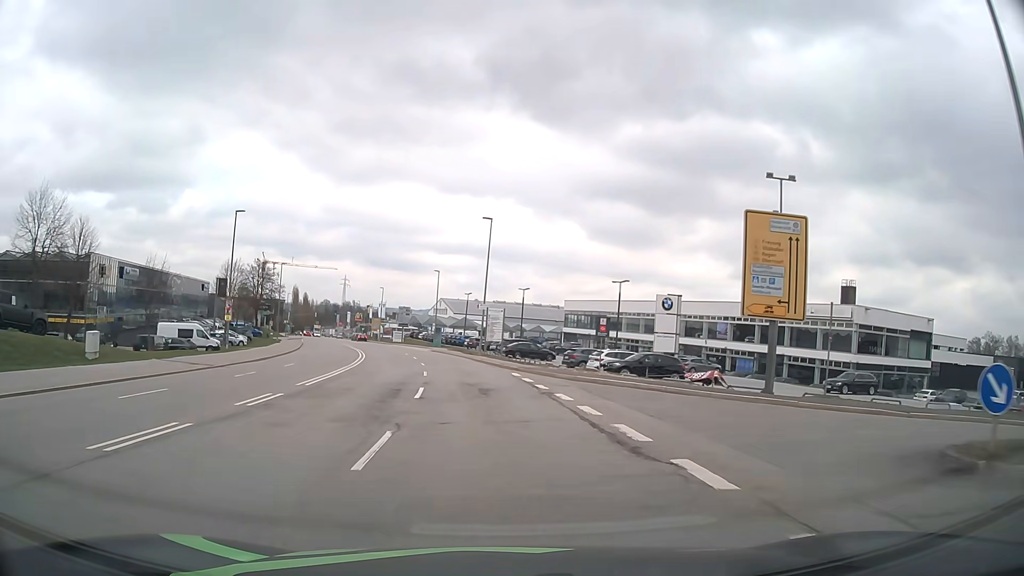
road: secondary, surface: asphalt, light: Day
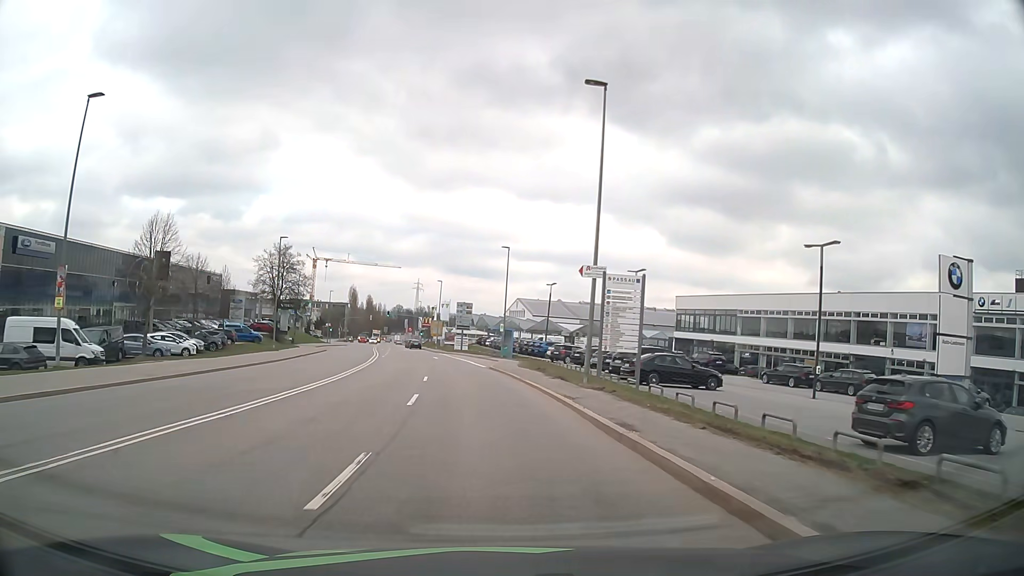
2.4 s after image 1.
(-1.6, +28.3) m; -7°
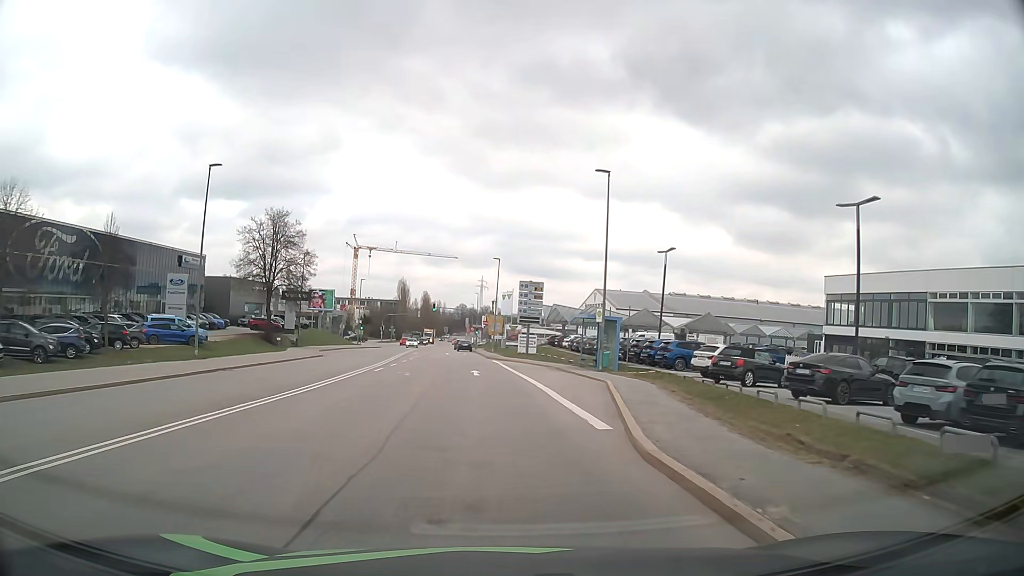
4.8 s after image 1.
(-1.5, +27.9) m; -6°
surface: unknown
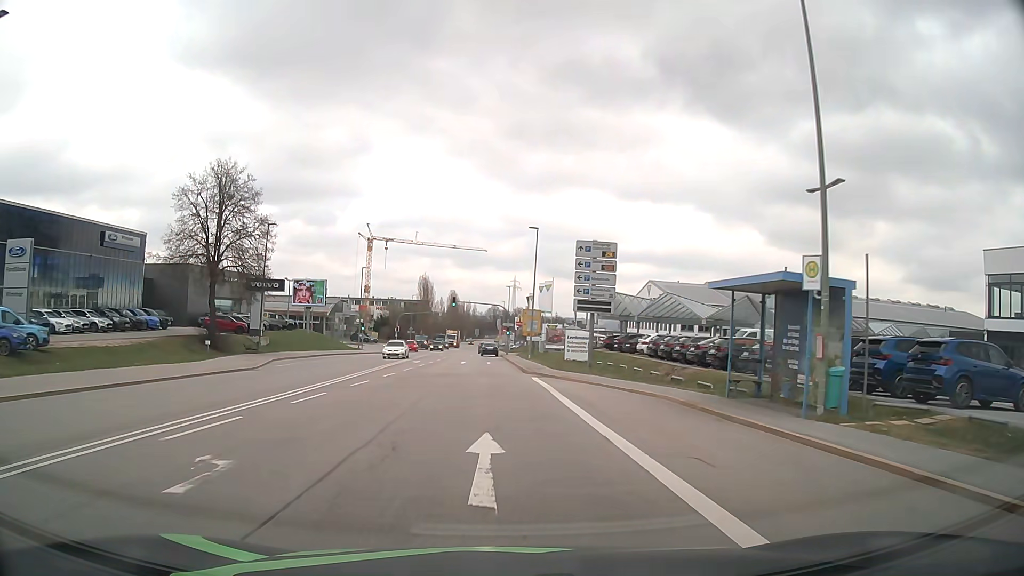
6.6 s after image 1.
(-0.5, +21.6) m; -3°
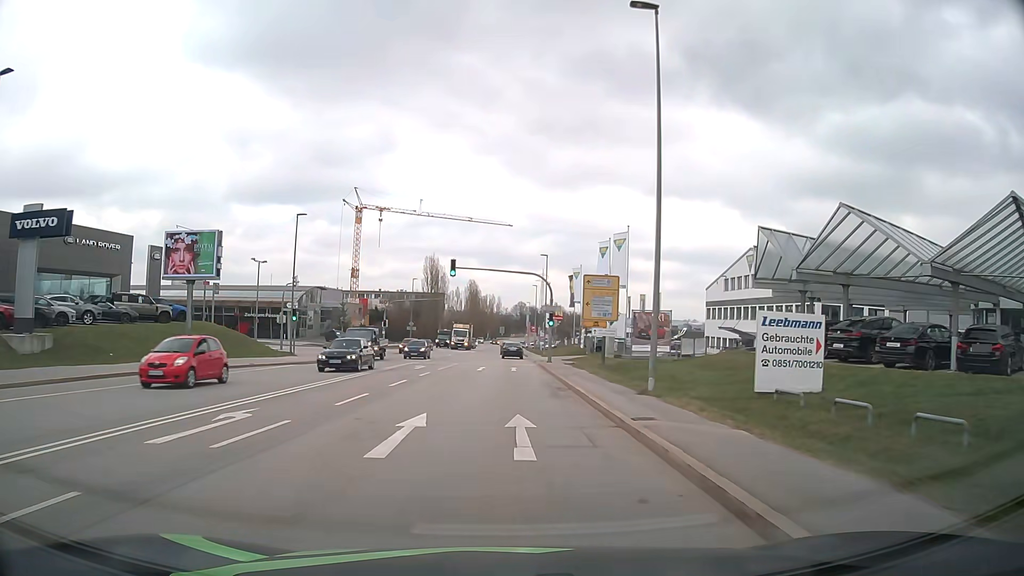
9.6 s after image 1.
(-0.7, +36.4) m; -2°
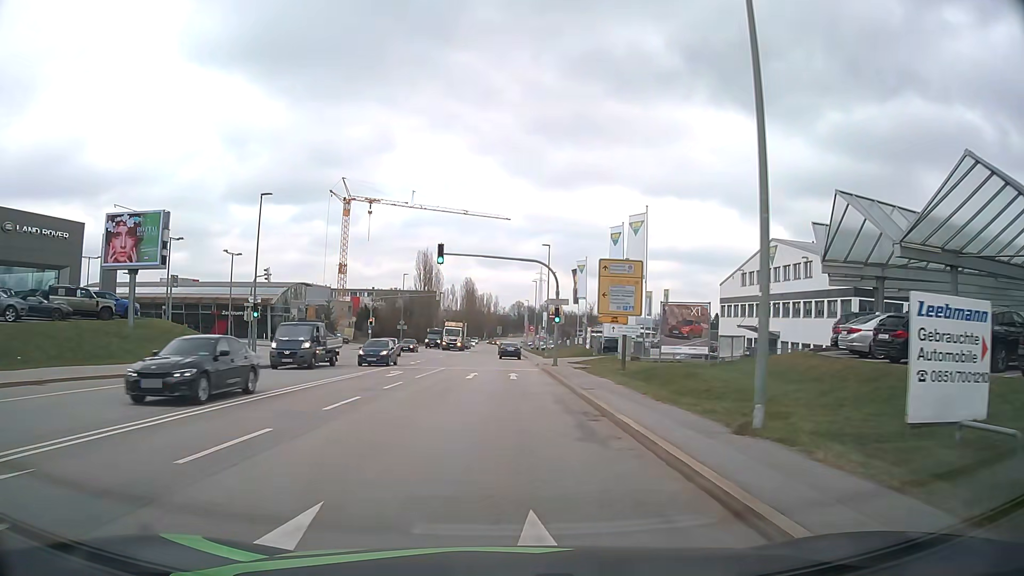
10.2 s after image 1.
(0.0, +7.2) m; 0°
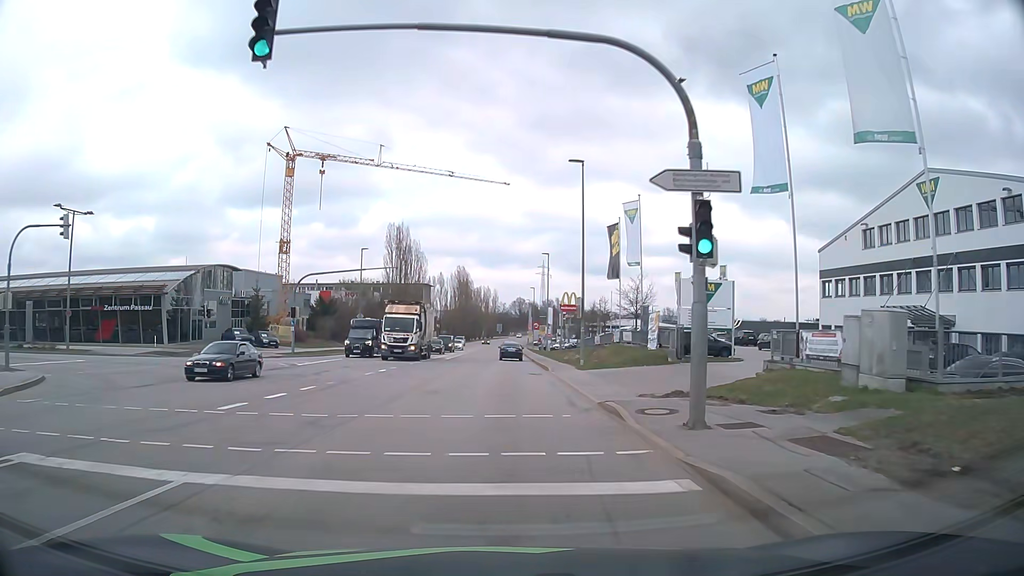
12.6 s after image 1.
(+0.1, +28.7) m; 0°
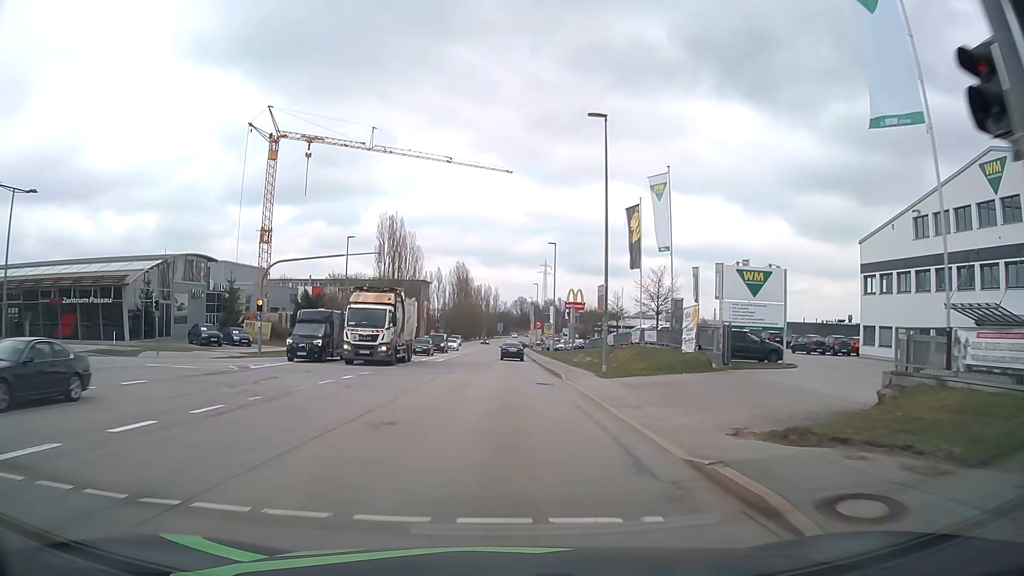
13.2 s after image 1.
(0.0, +7.2) m; 0°
(0, +10) (0, +20) (0, +30) (0, +40) (0, +50) (0, +60) (0, +70) (0, +80) (+1, +90) (+1, +100) m
